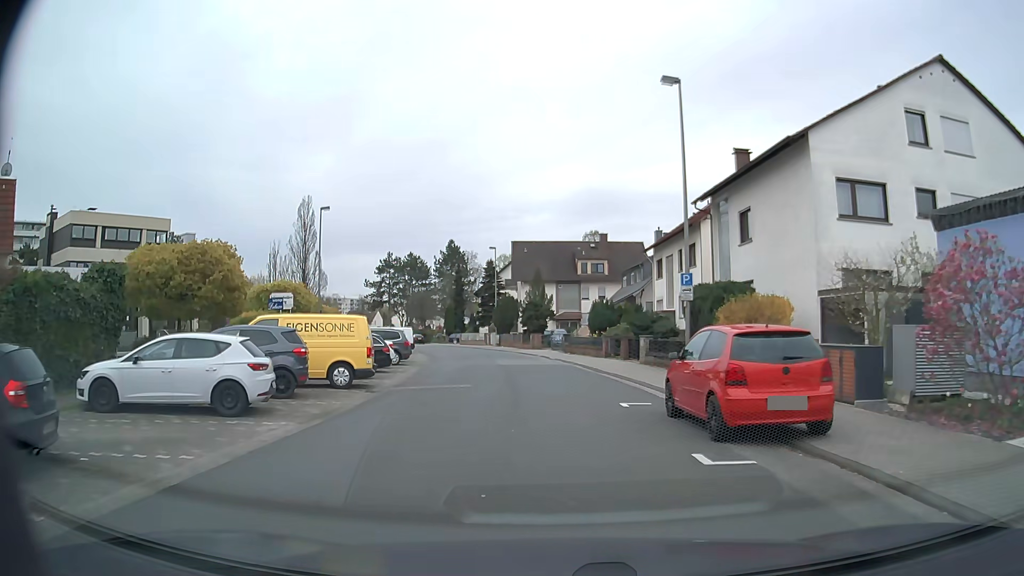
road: residential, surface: asphalt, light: Day
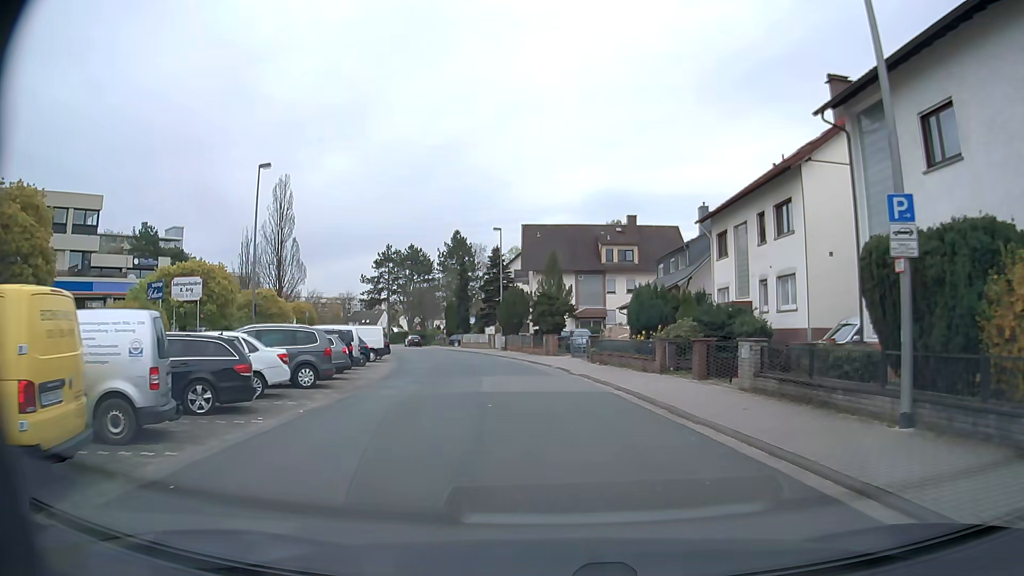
(-0.4, +13.5) m; -2°
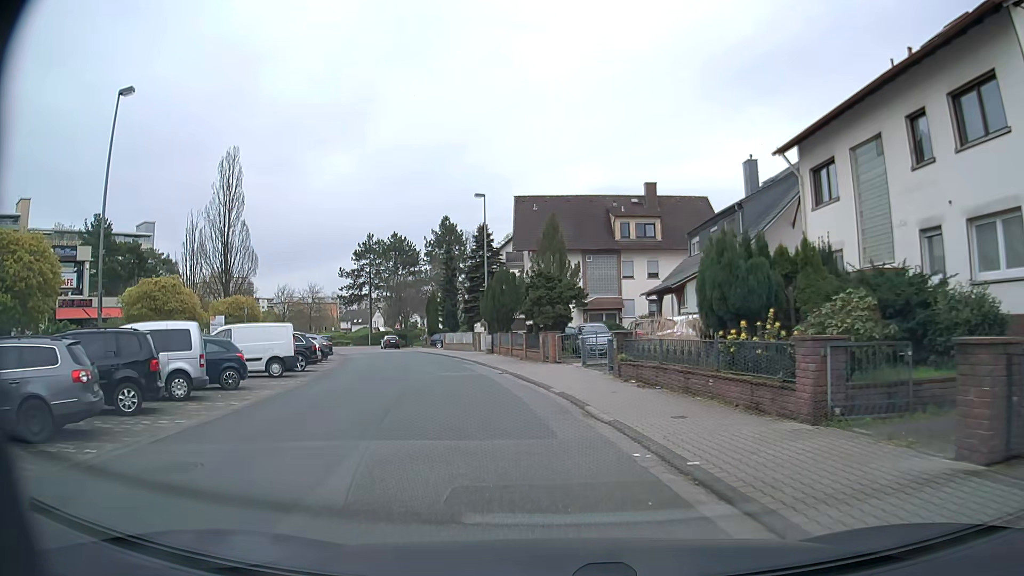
(+0.2, +13.5) m; 0°
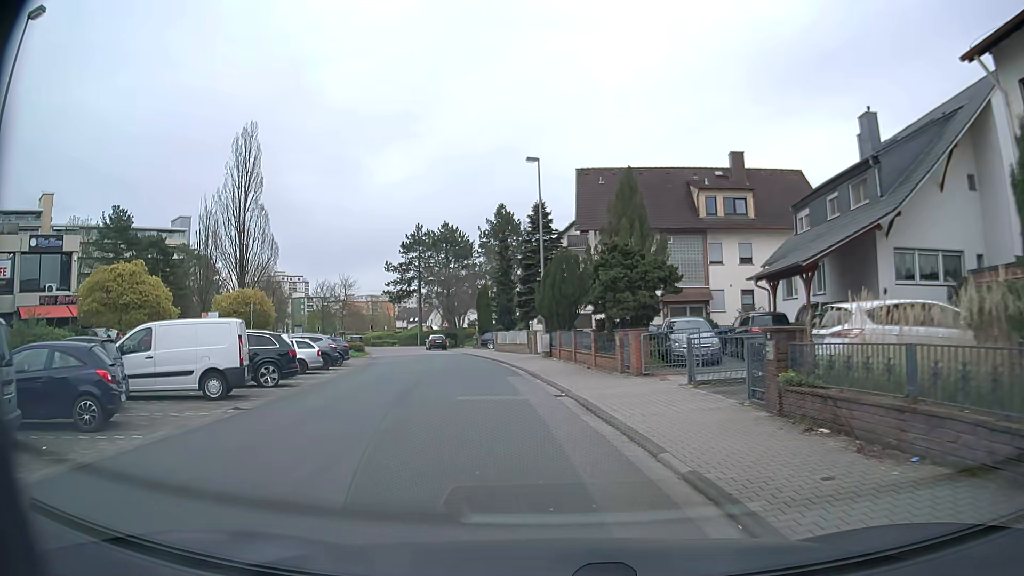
(-0.3, +9.0) m; -5°
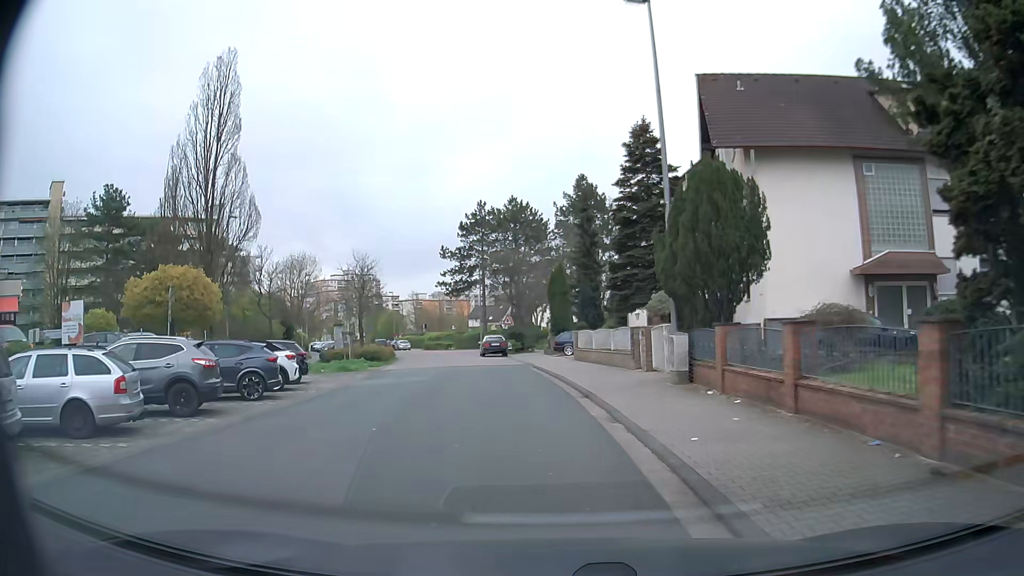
(-1.0, +17.7) m; -6°
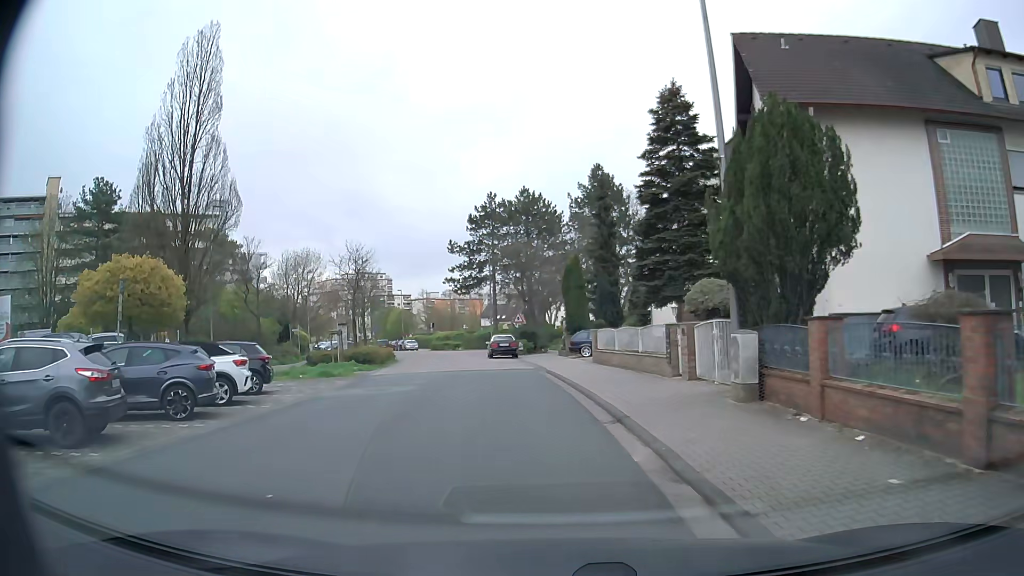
(-0.1, +4.3) m; -2°
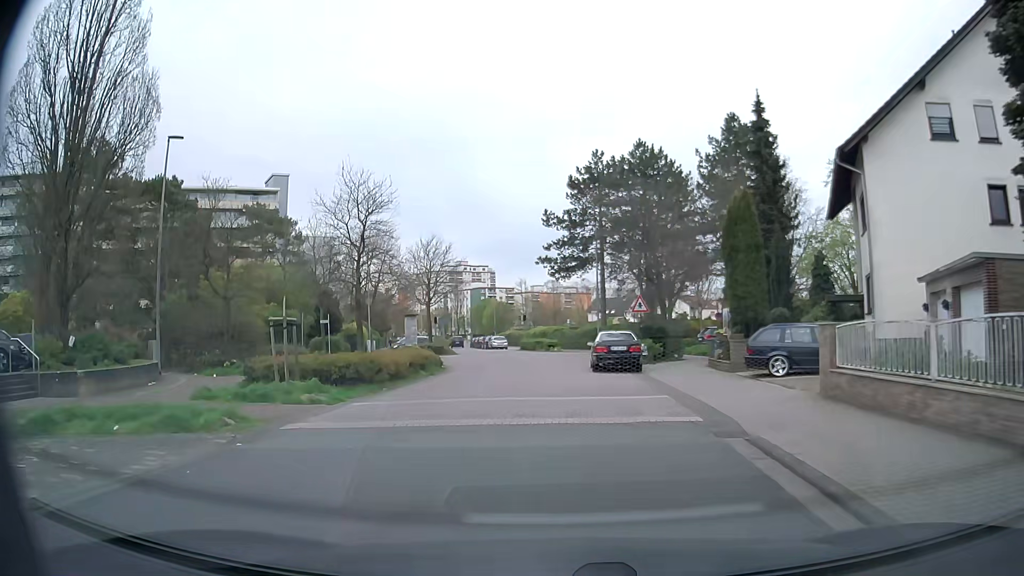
(-1.0, +16.7) m; -9°
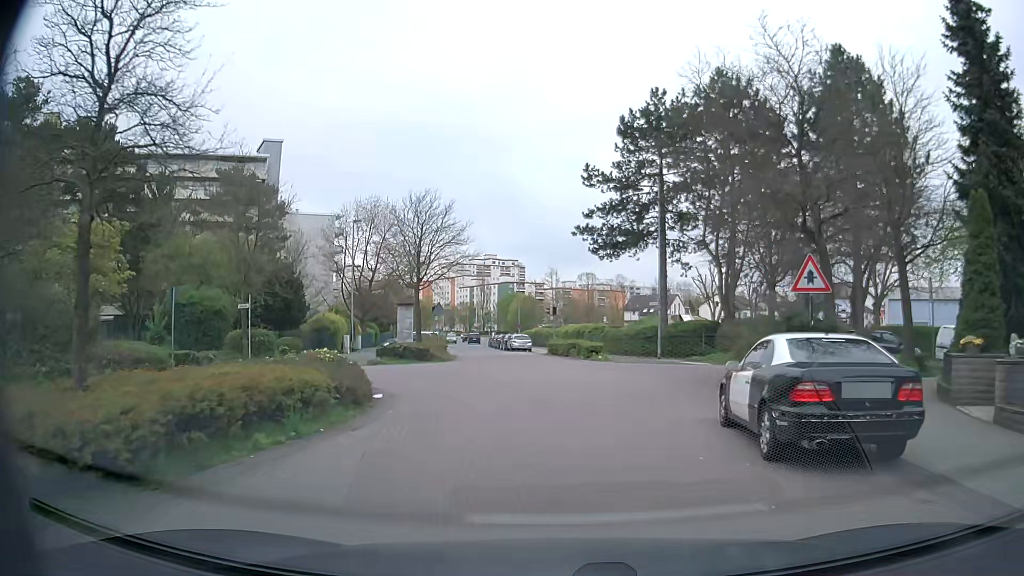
(-0.5, +16.0) m; -3°
(0, +10) (+1, +20) (+1, +30) (0, +40) (-3, +50) (-5, +59) (-7, +69) (-8, +79) (-8, +89) (-9, +99) m
